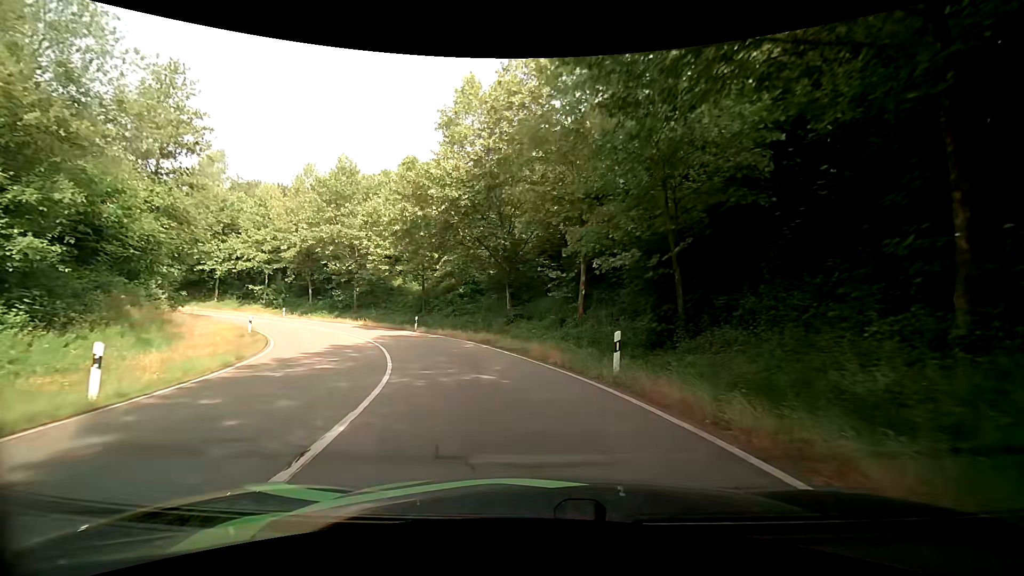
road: primary_link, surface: asphalt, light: Day
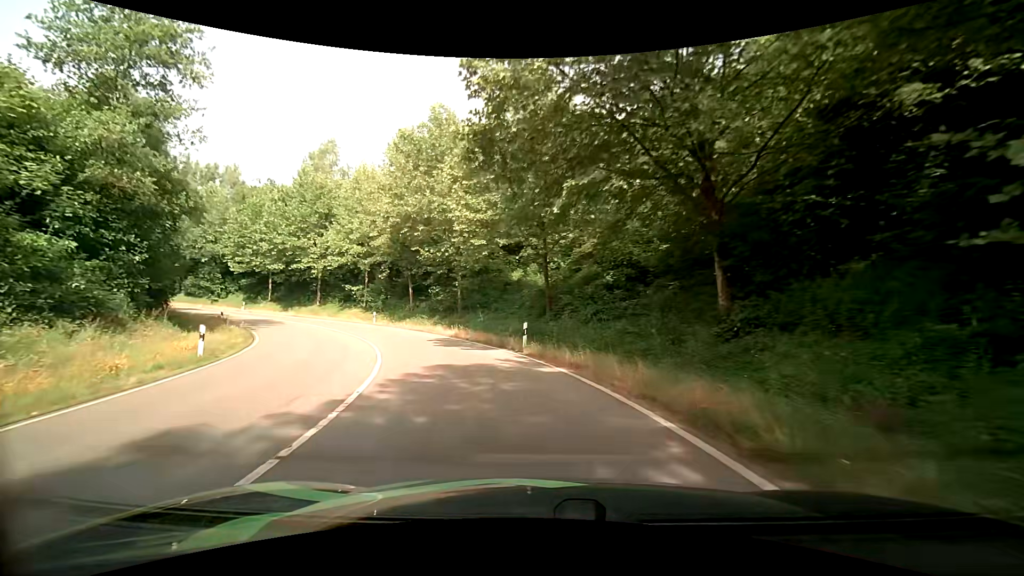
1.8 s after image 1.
(-2.3, +17.0) m; -16°
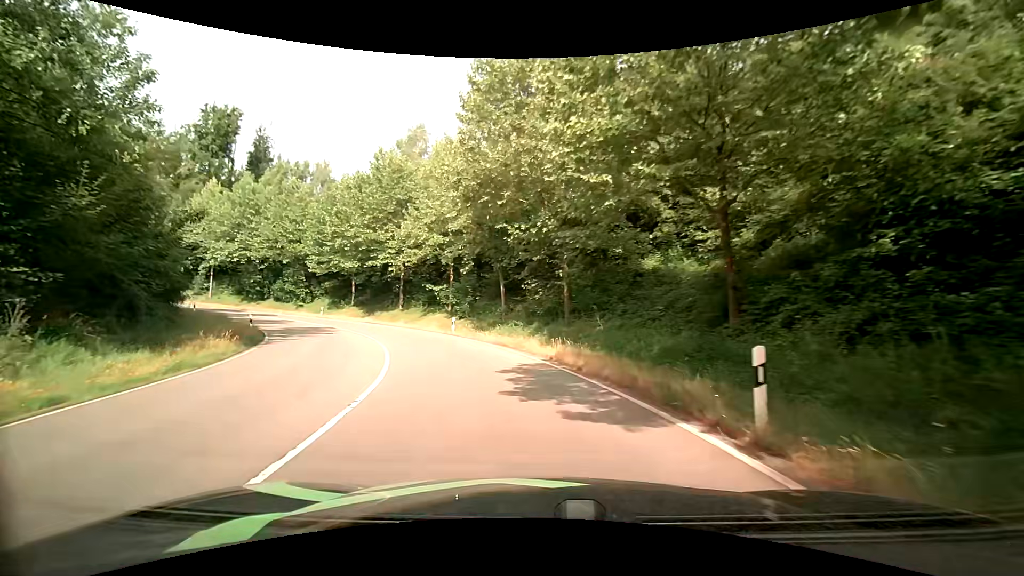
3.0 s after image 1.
(-1.3, +11.8) m; -13°
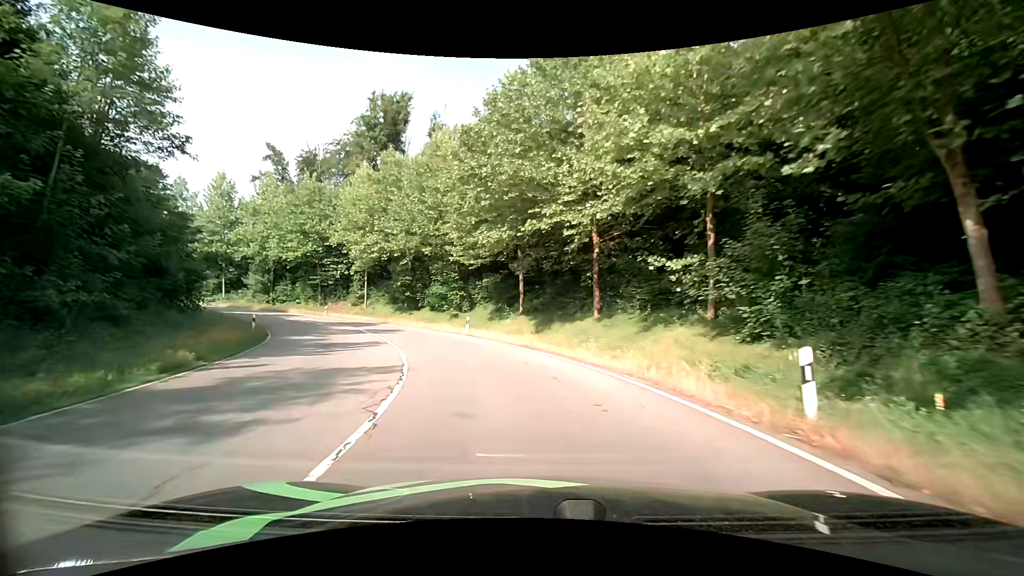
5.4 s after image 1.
(-5.1, +23.1) m; -23°
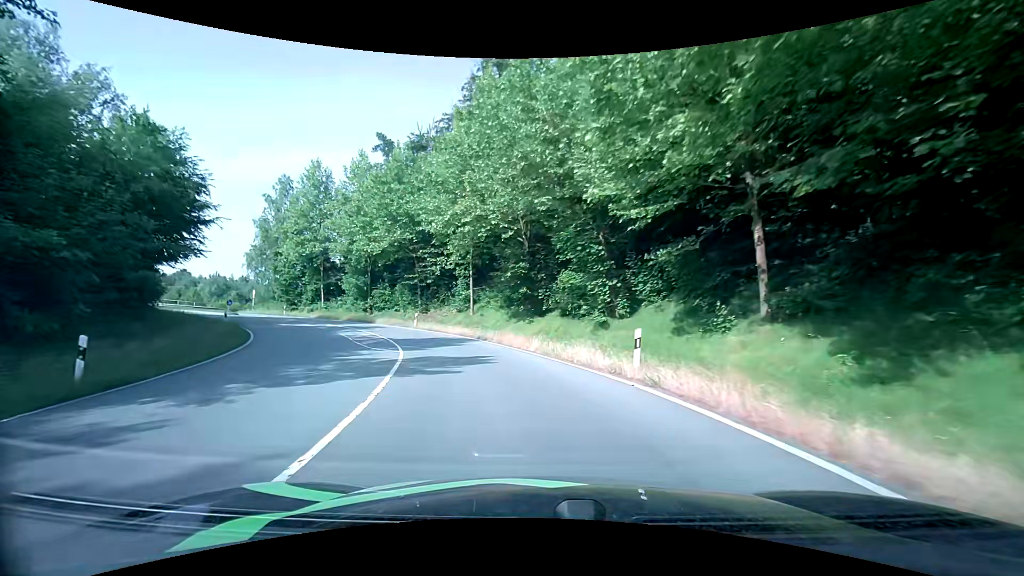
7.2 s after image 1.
(-2.8, +17.8) m; -17°
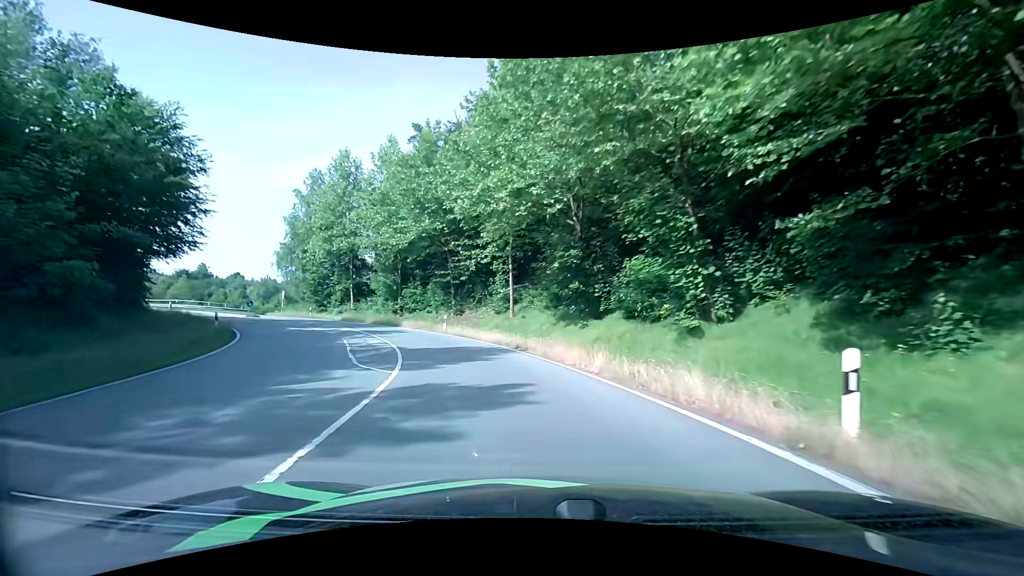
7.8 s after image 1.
(-0.4, +6.0) m; -6°
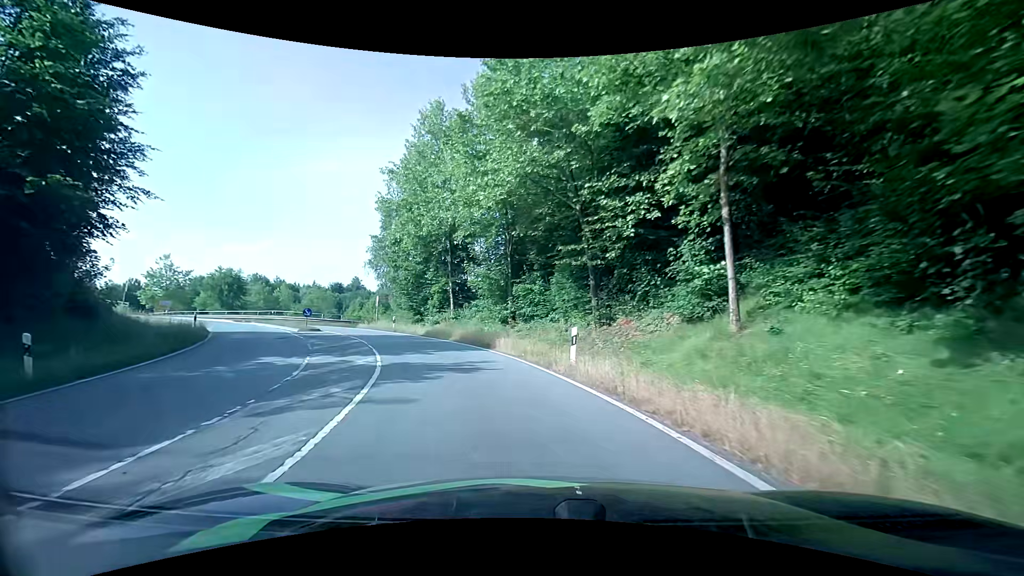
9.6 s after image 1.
(-2.2, +16.9) m; -16°
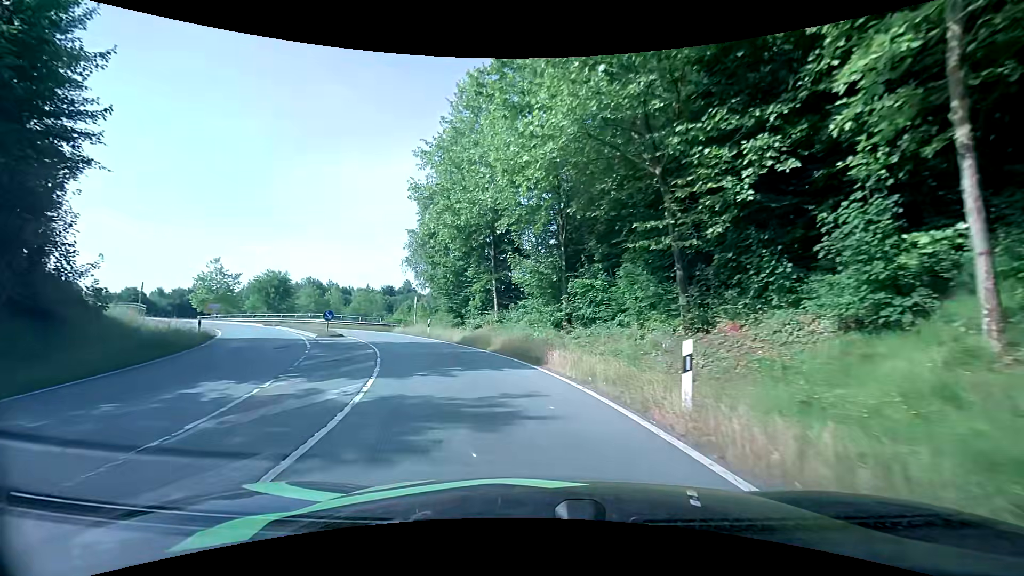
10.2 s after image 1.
(-0.3, +5.3) m; -5°
